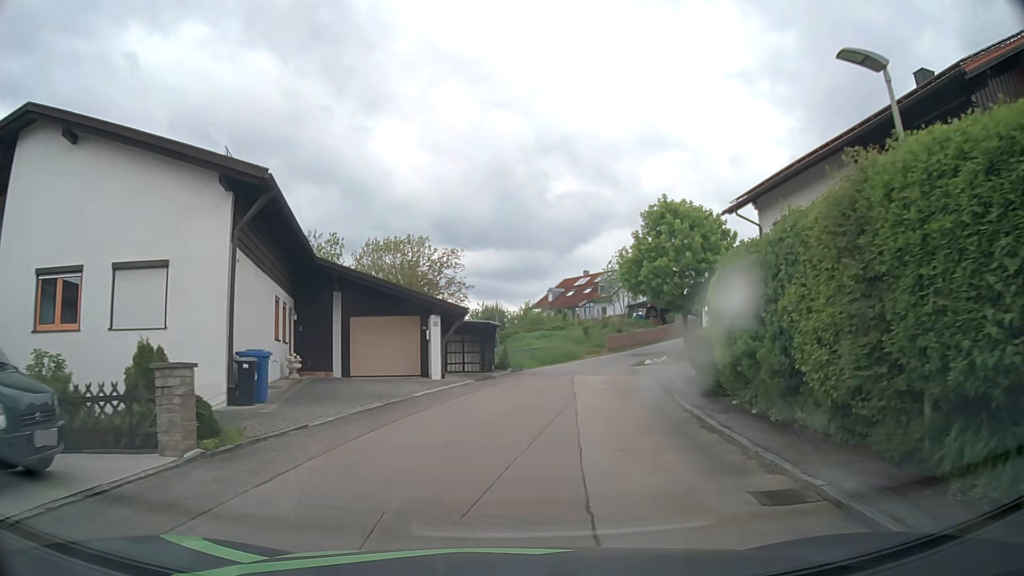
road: residential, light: Day
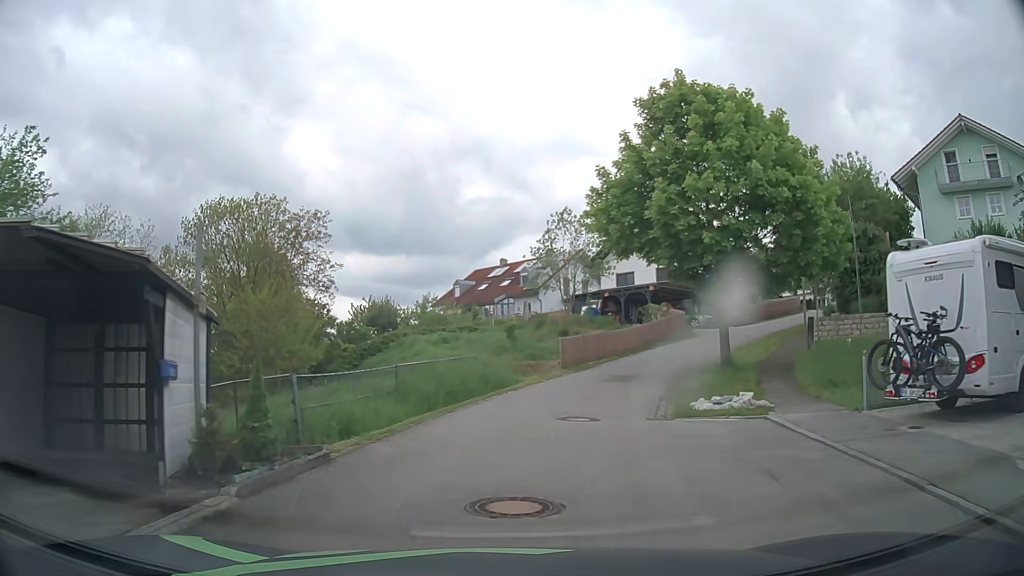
(+1.5, +21.8) m; +8°
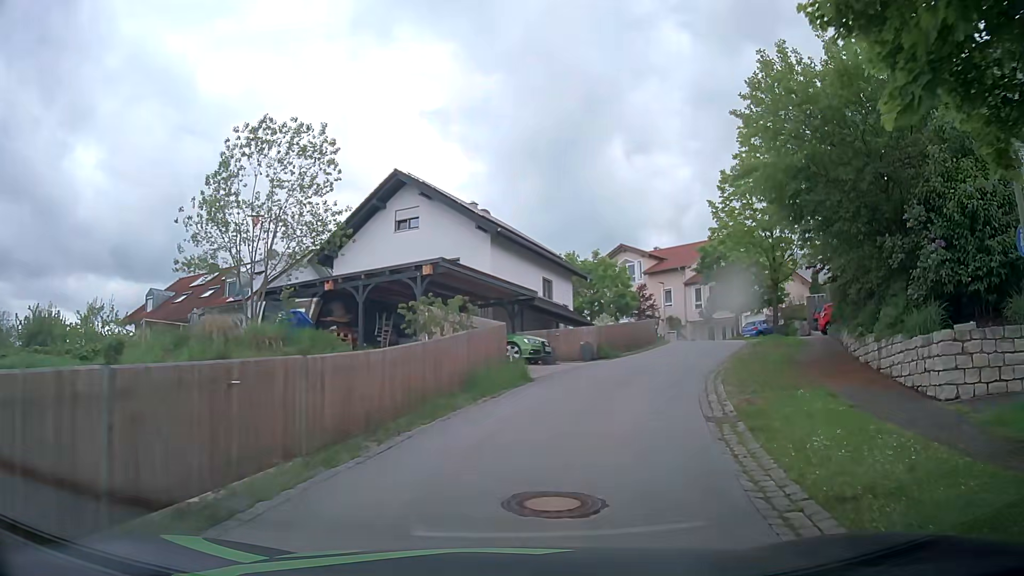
(+3.3, +21.5) m; +20°
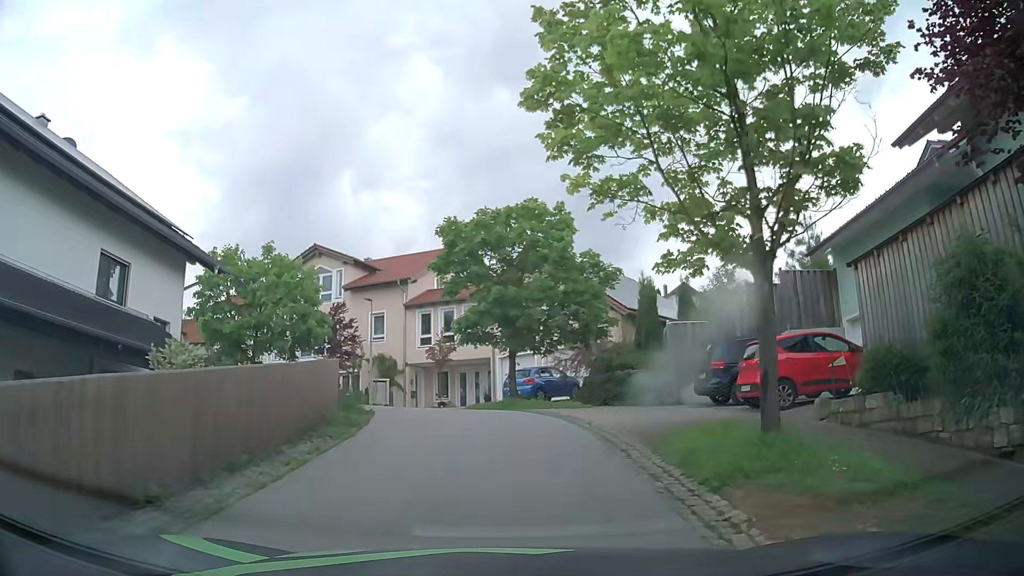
(+4.9, +19.9) m; +26°
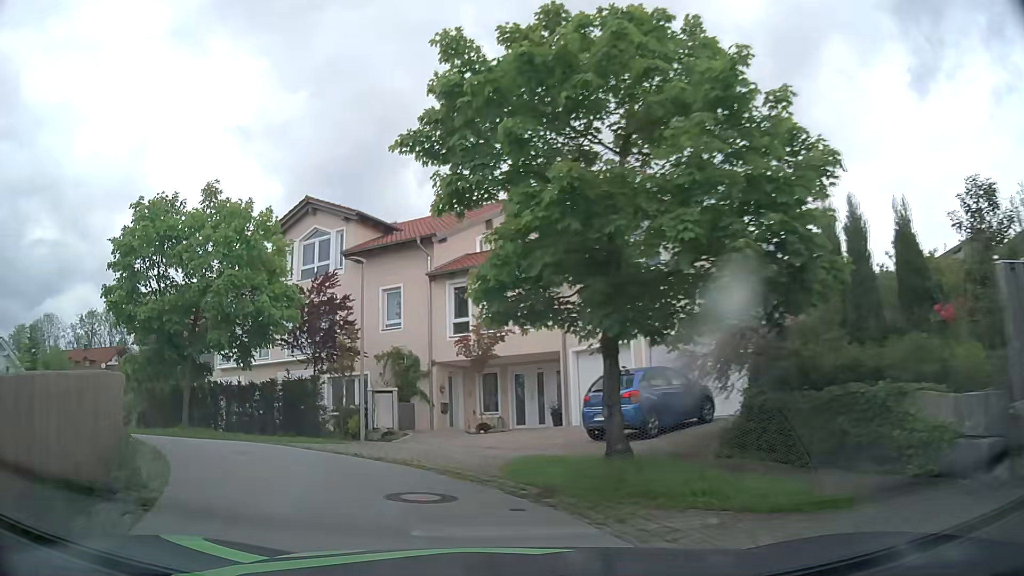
(+0.2, +12.7) m; -3°
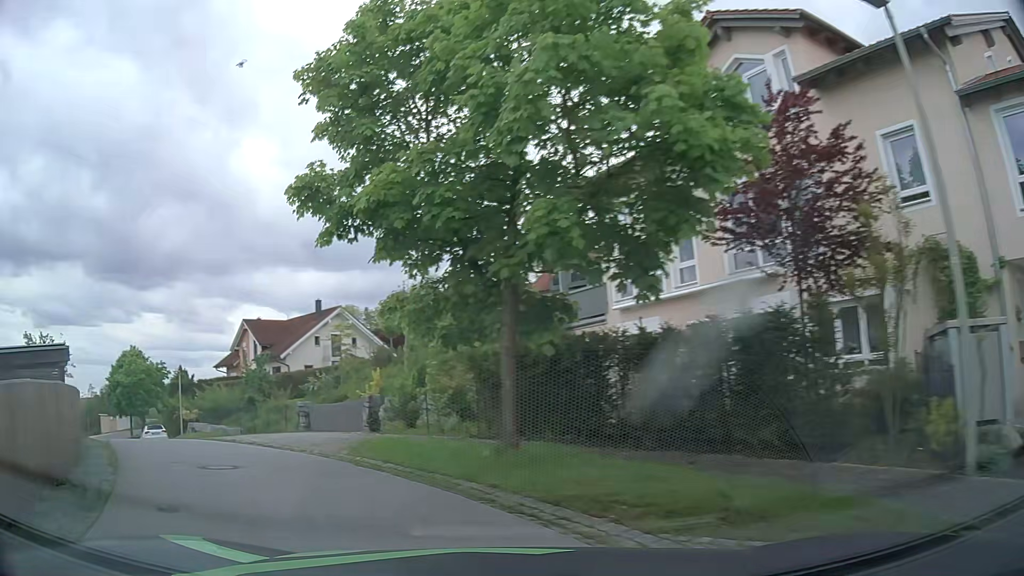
(-3.6, +12.3) m; -35°
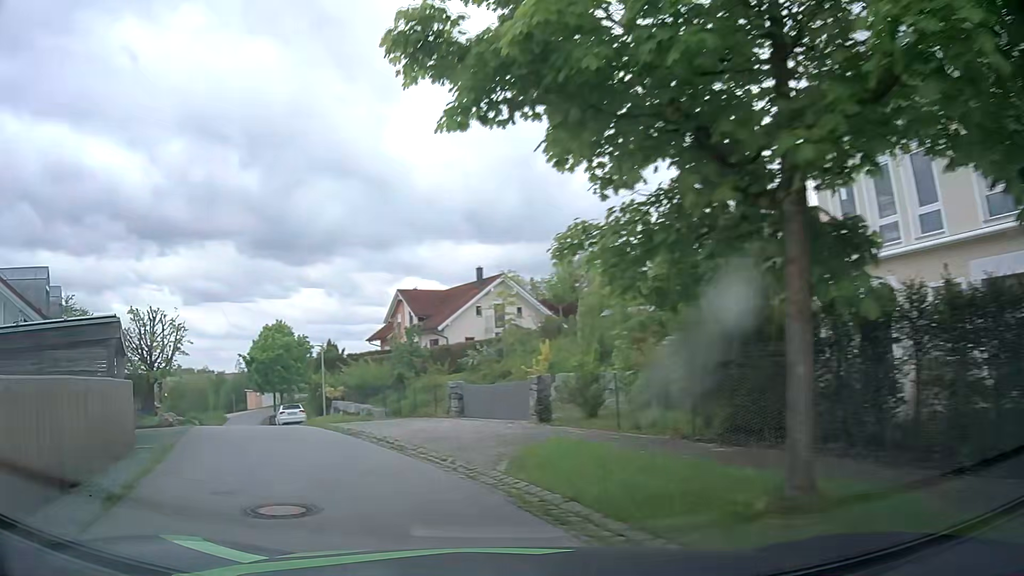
(-0.6, +4.4) m; -15°
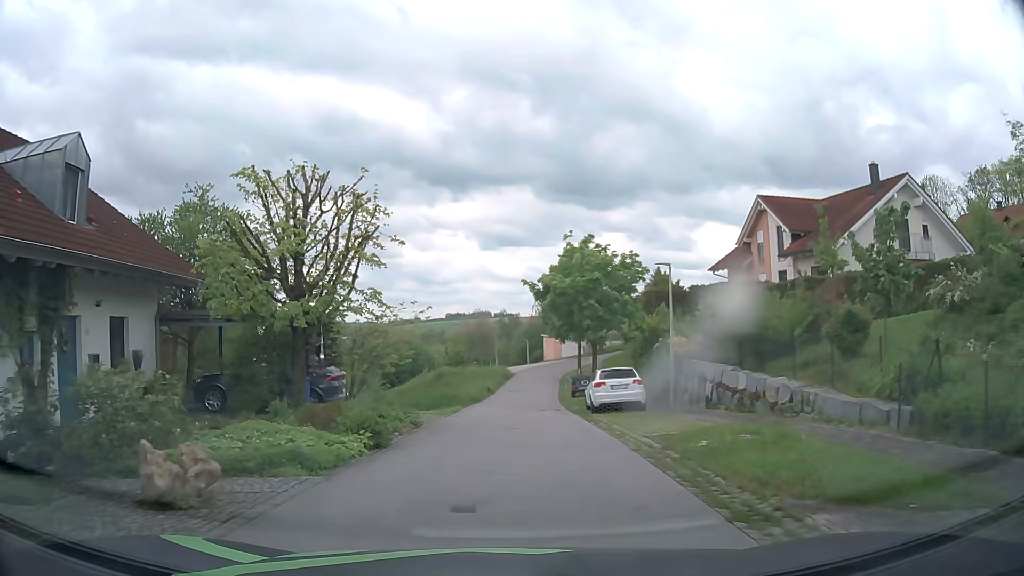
(-6.5, +17.6) m; -28°
